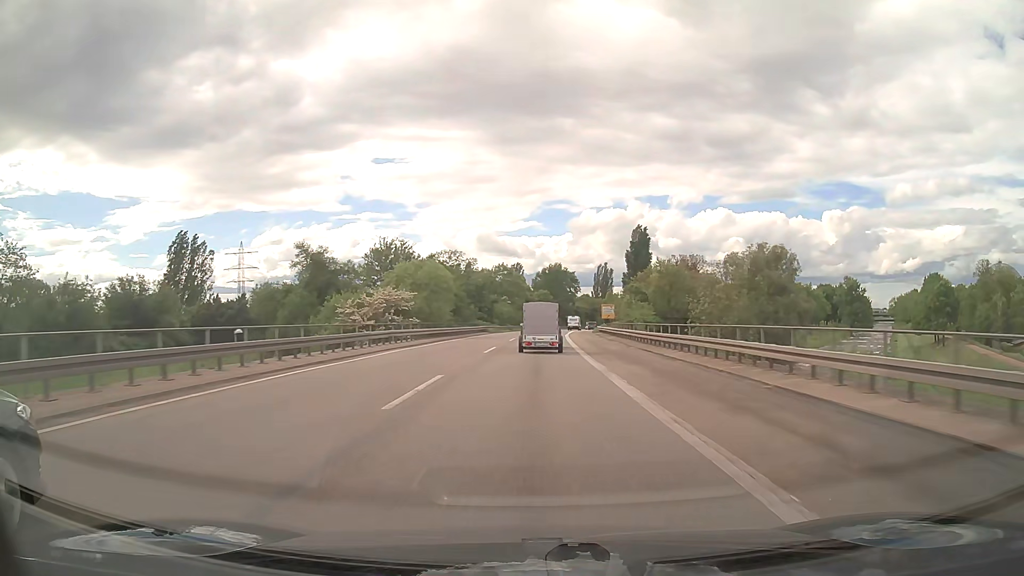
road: trunk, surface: asphalt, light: Day
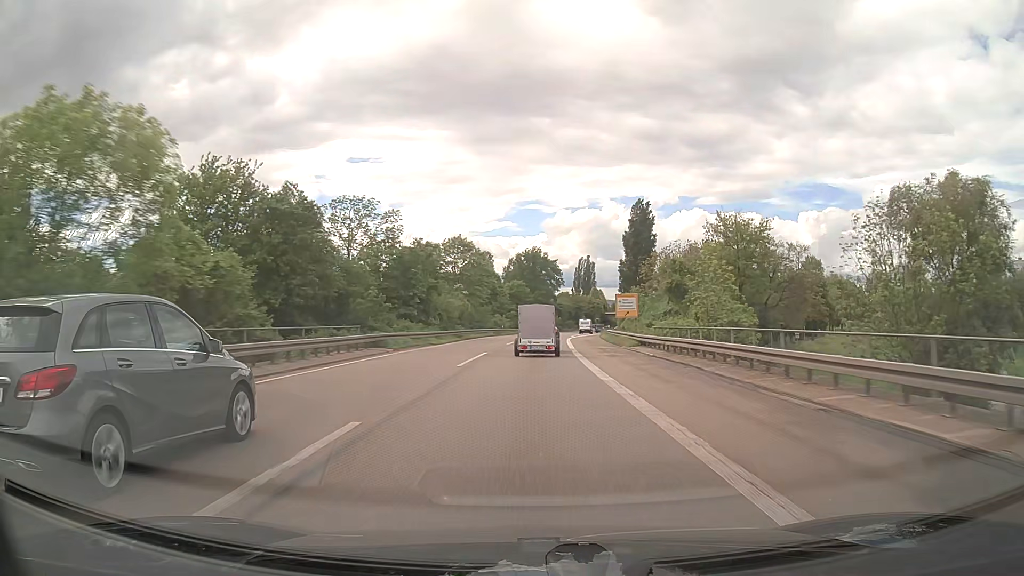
(+0.6, +43.0) m; +2°
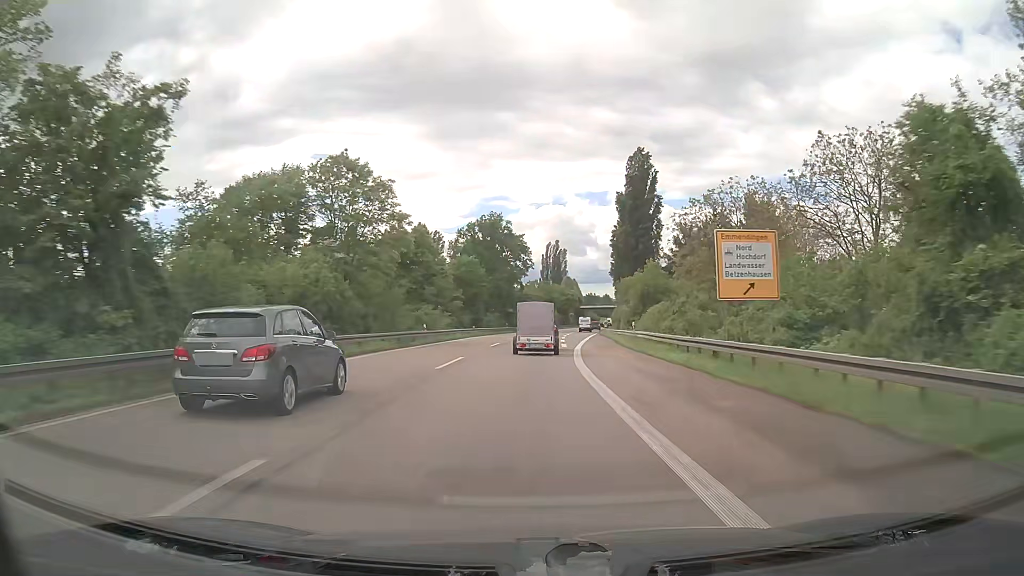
(+1.0, +42.6) m; +3°
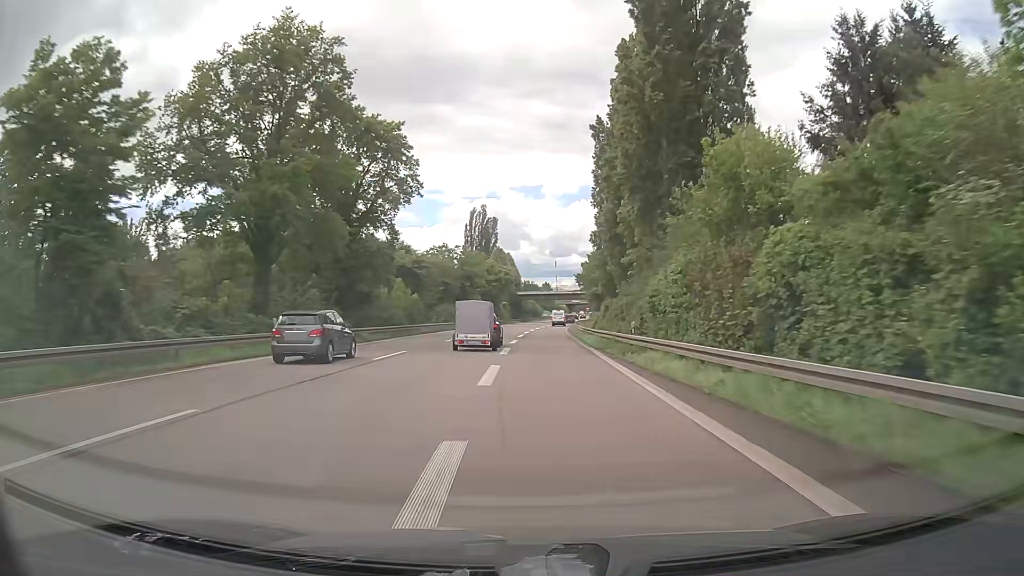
(+3.7, +70.4) m; +6°
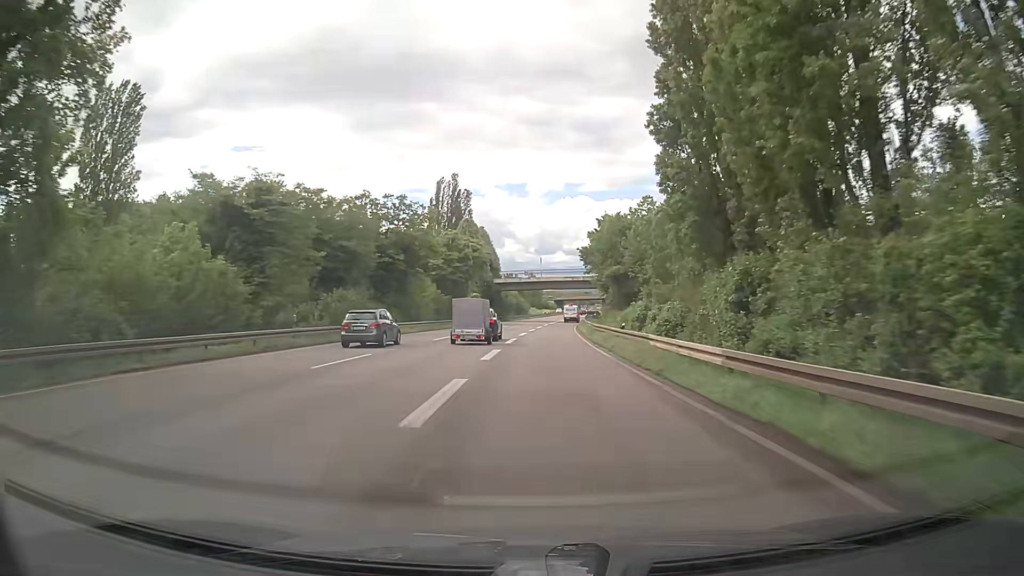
(+0.4, +41.5) m; +1°
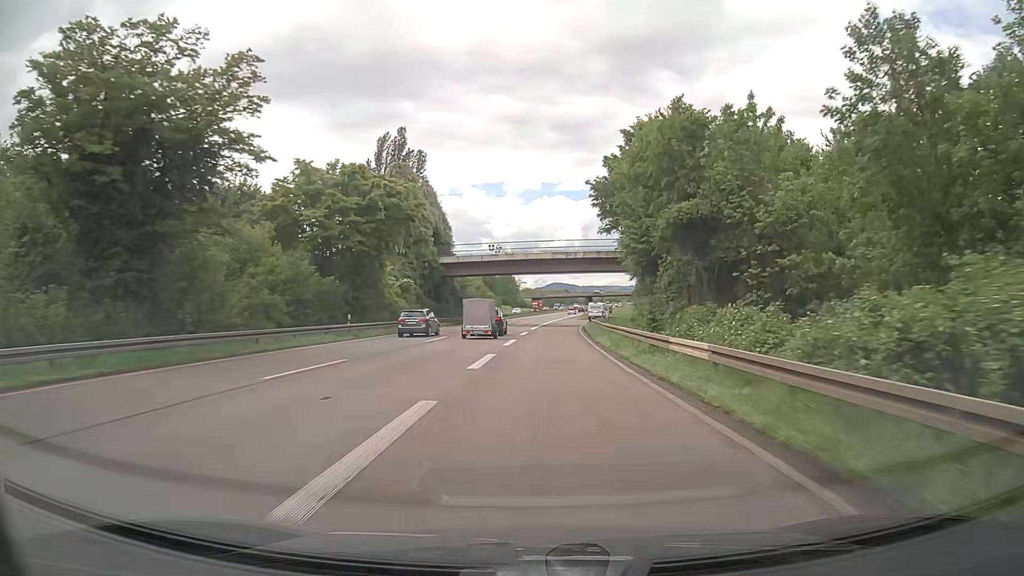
(+1.2, +39.4) m; +3°
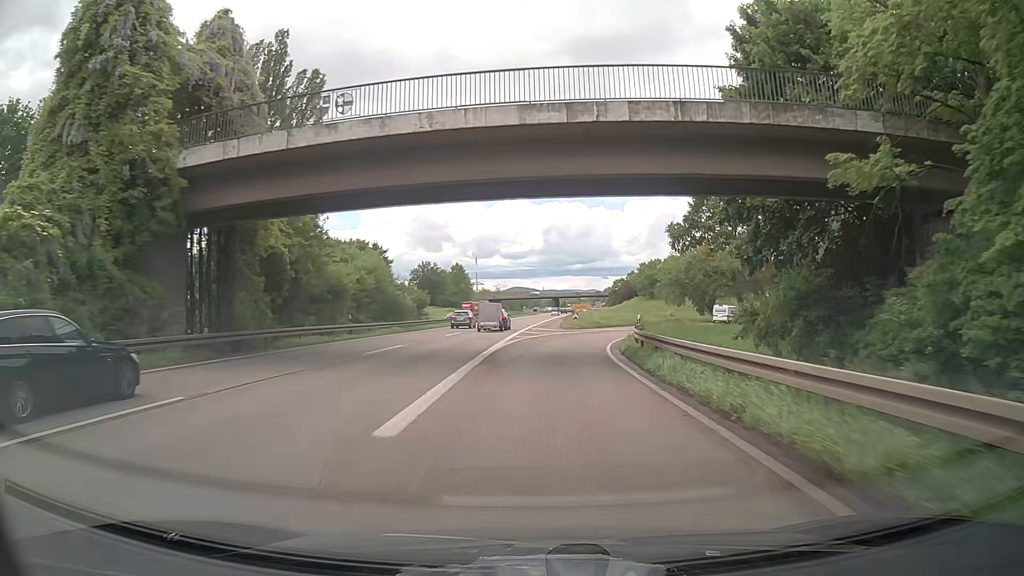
(+1.2, +45.2) m; +3°
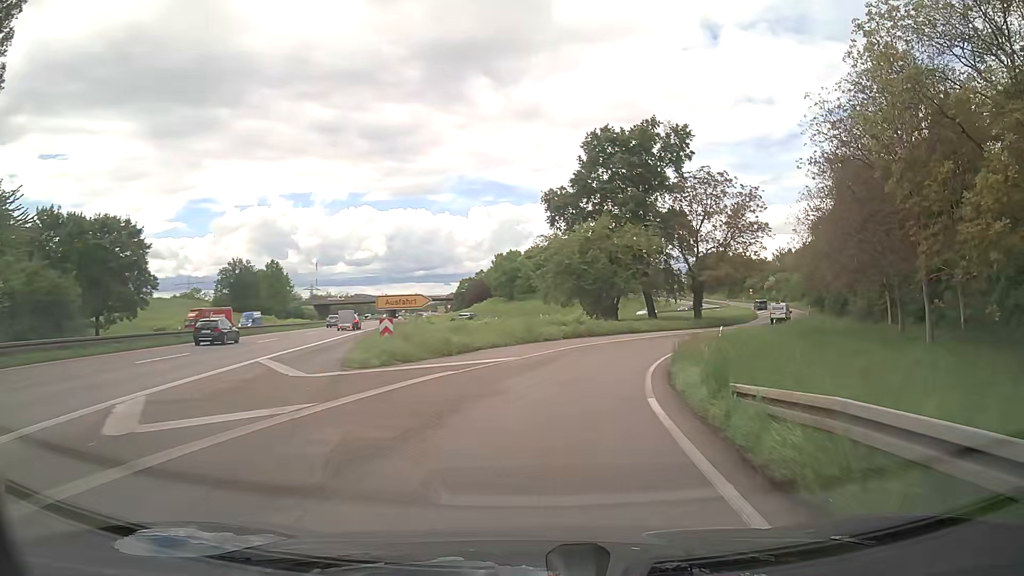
(+3.3, +37.8) m; +13°
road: trunk_link
(+1, +10) (+2, +20) (+5, +30) (+8, +39) (+12, +48) (+17, +57) (+22, +65) (+27, +74) (+33, +82) (+37, +91) m
